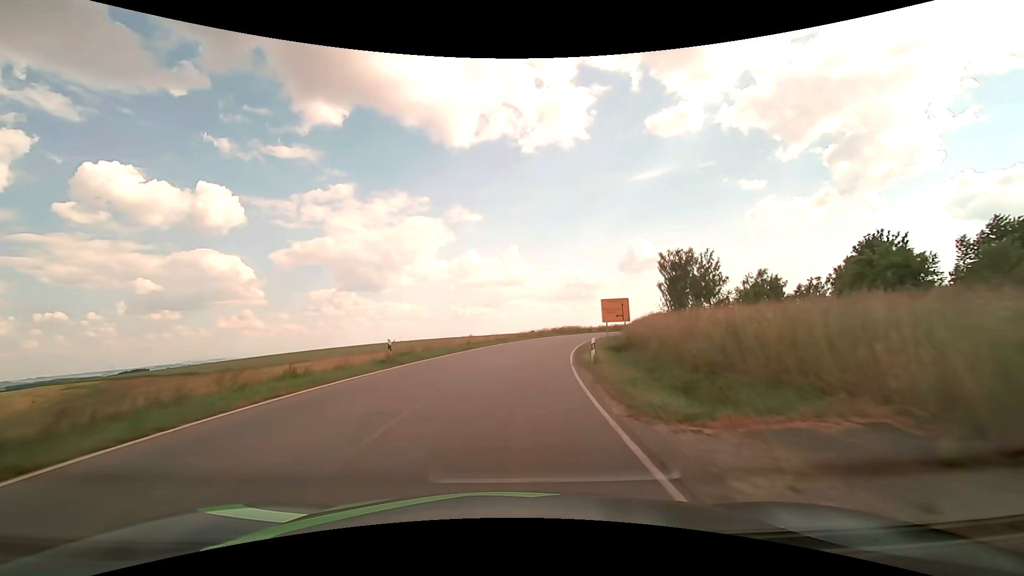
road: tertiary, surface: asphalt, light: Day
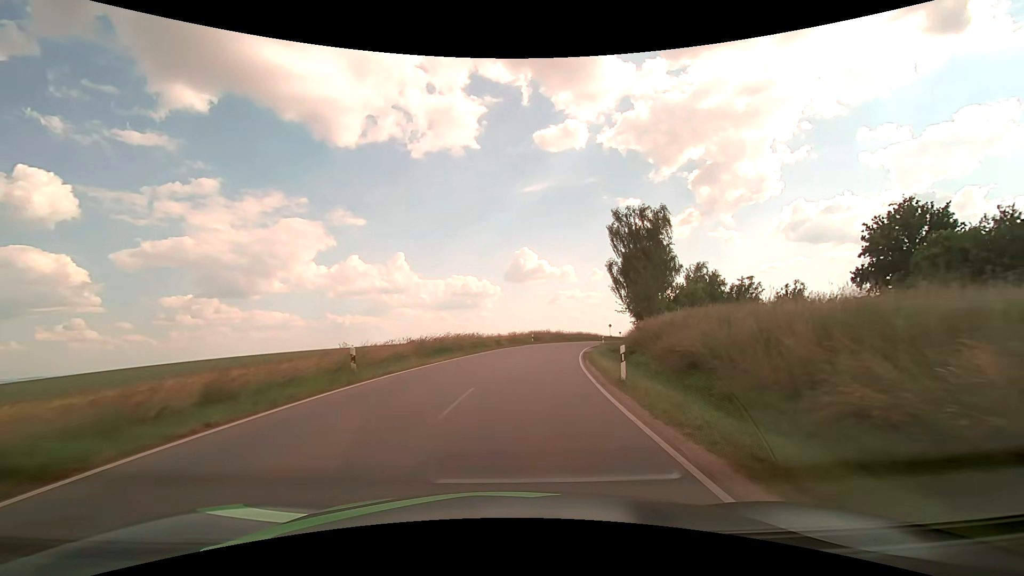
(+4.8, +44.8) m; +13°
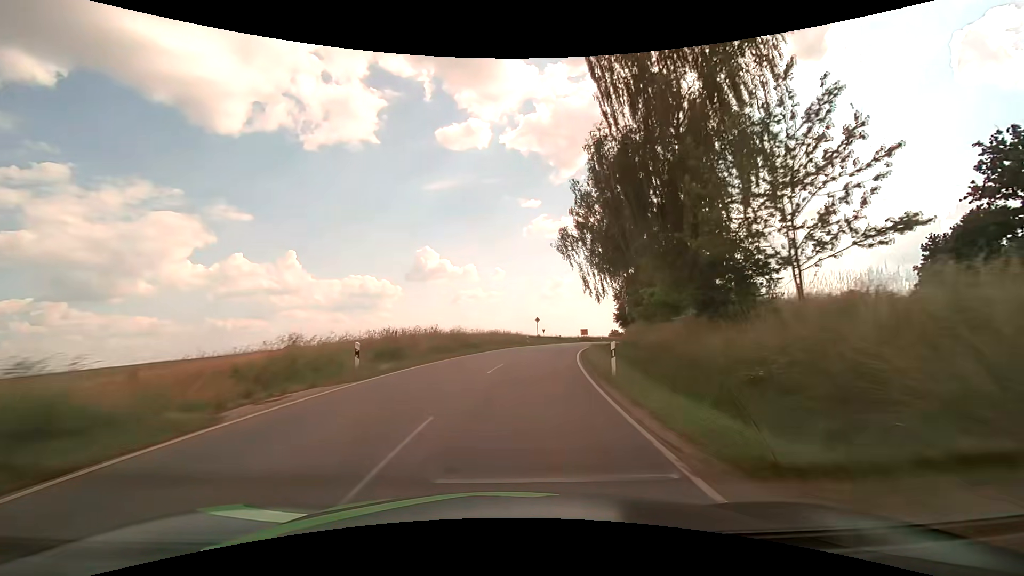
(+4.1, +39.4) m; +11°
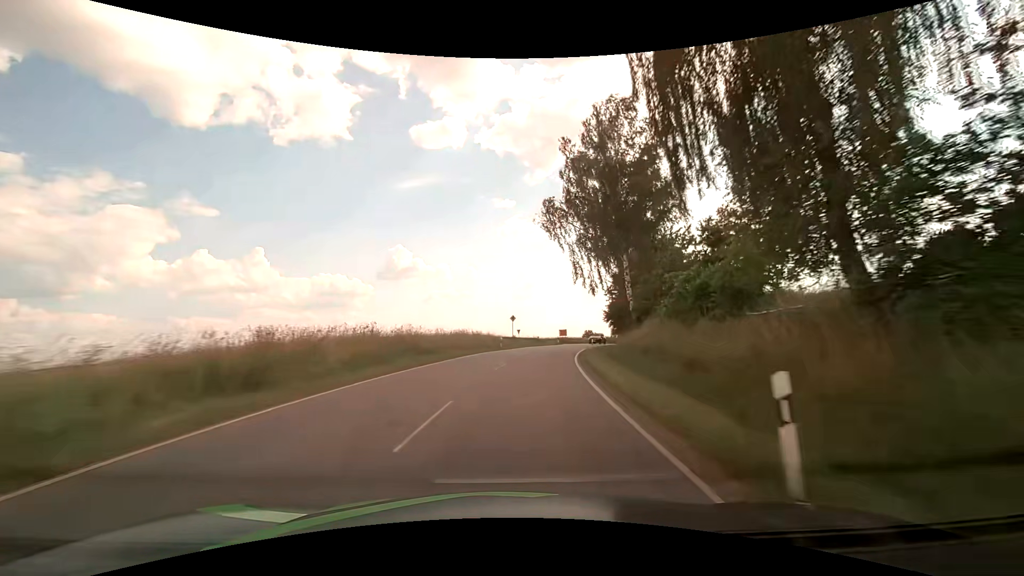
(+0.3, +10.1) m; +3°
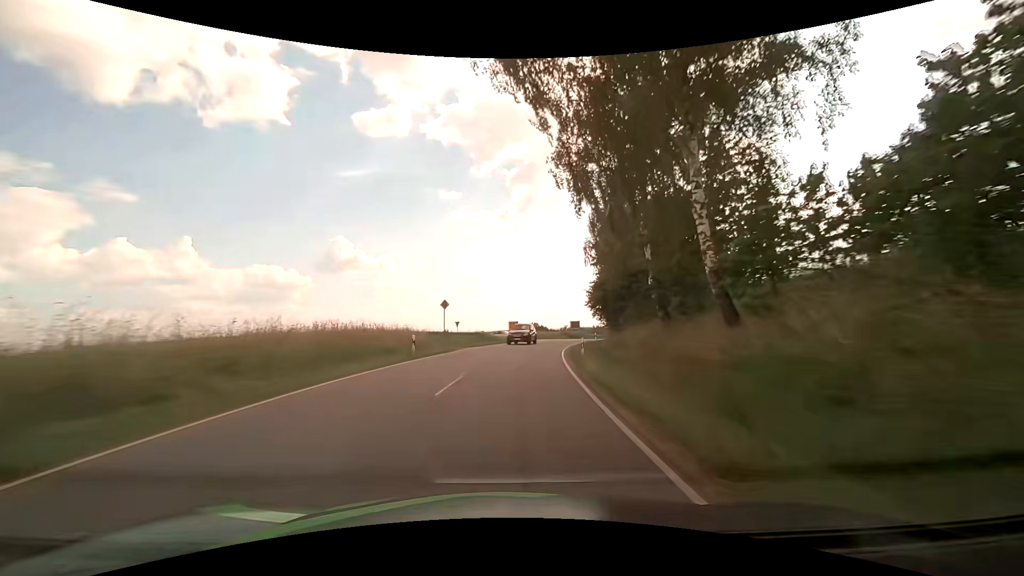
(+1.2, +19.3) m; +7°
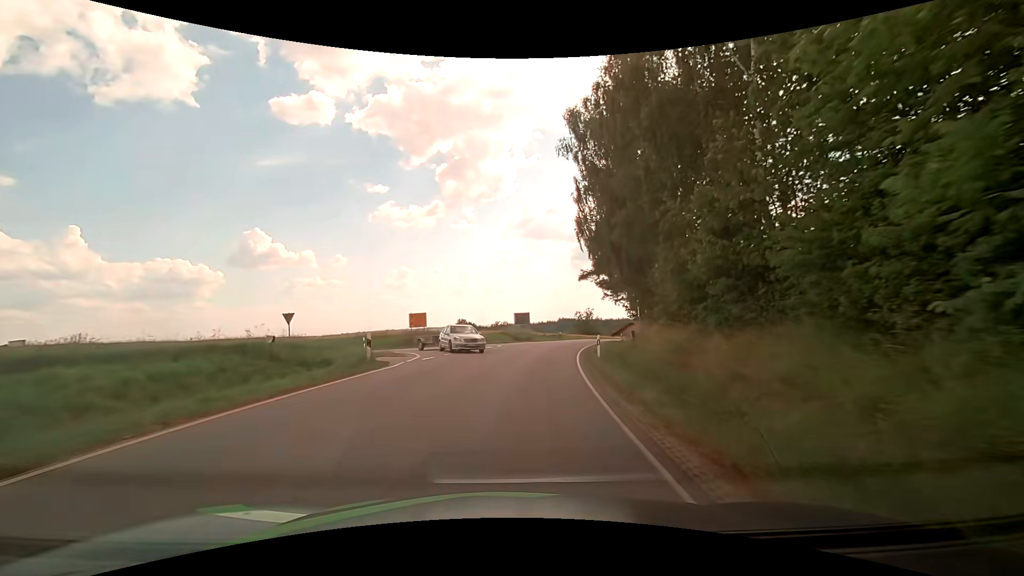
(+2.2, +32.8) m; +8°
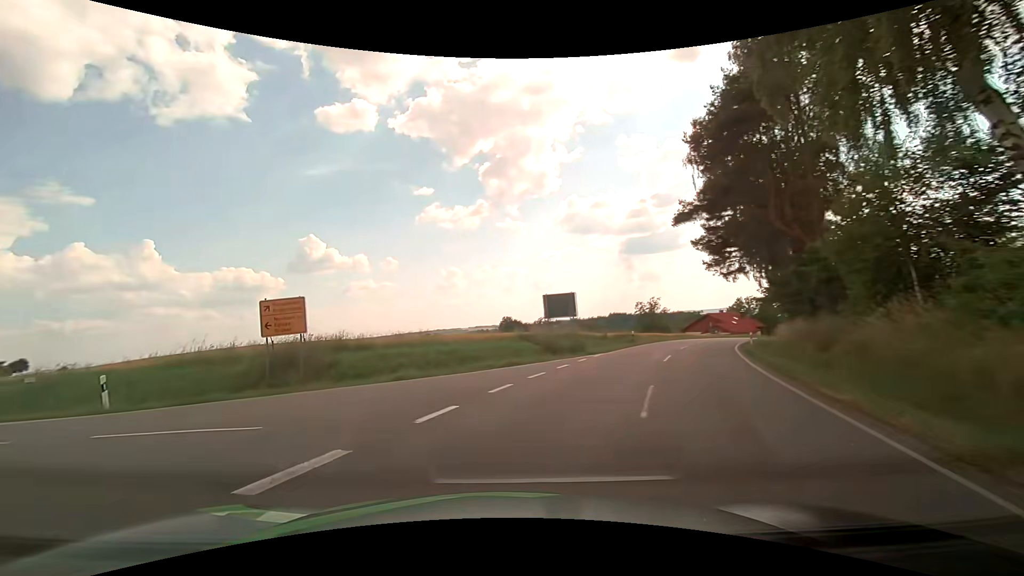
(+1.6, +27.0) m; -4°
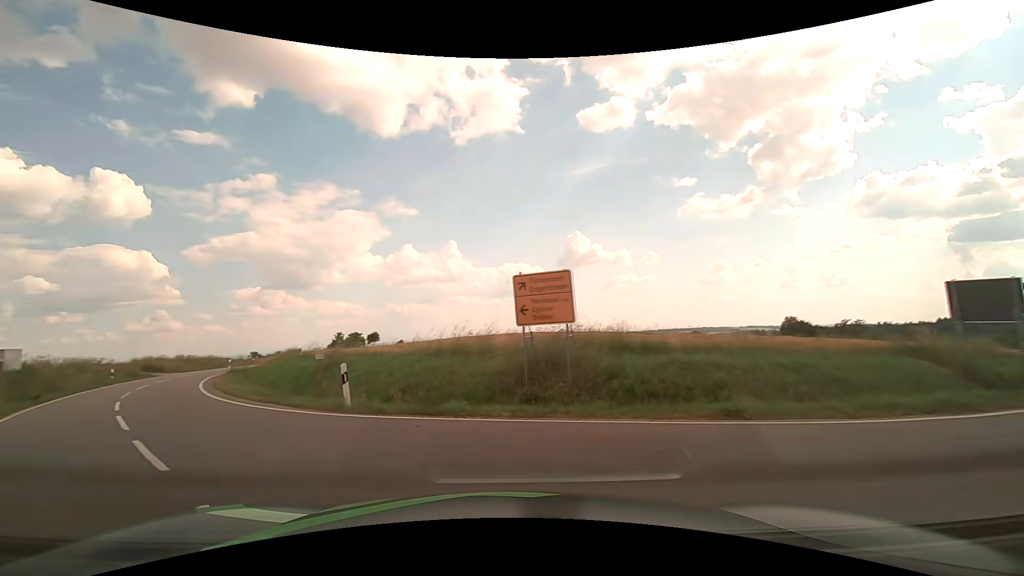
(-1.6, +6.4) m; -29°
